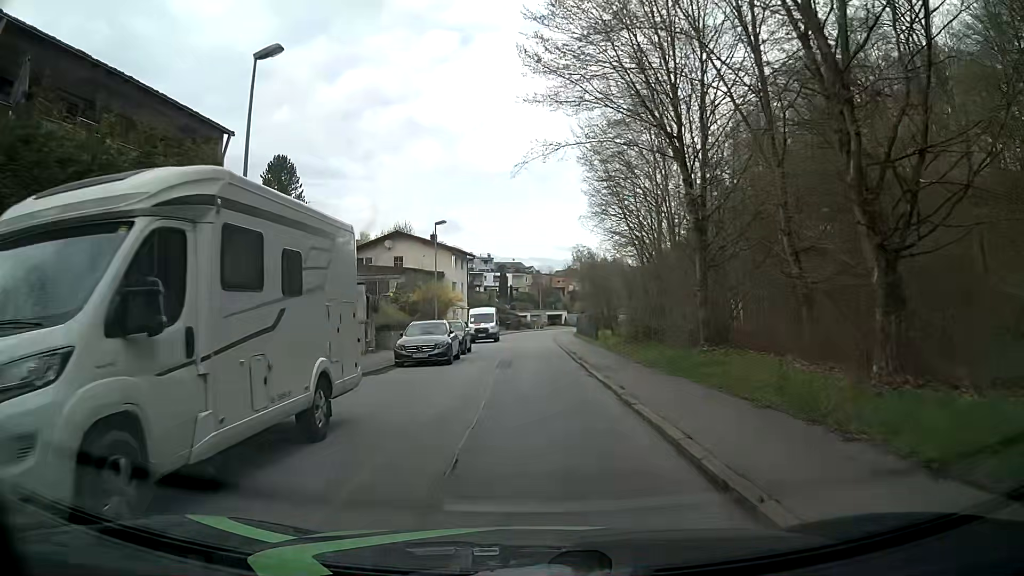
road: residential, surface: asphalt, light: Day
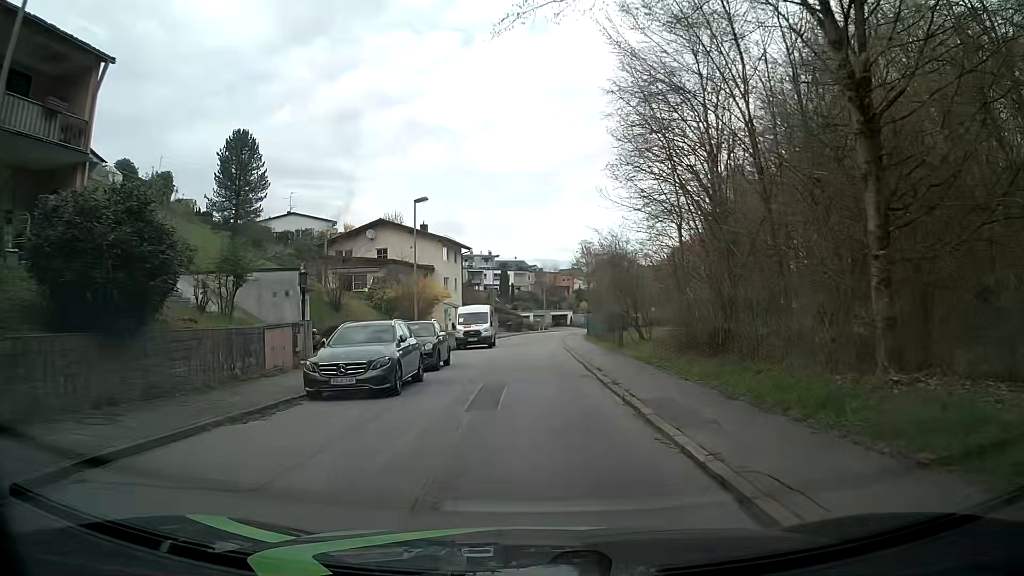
(-0.1, +9.1) m; 0°
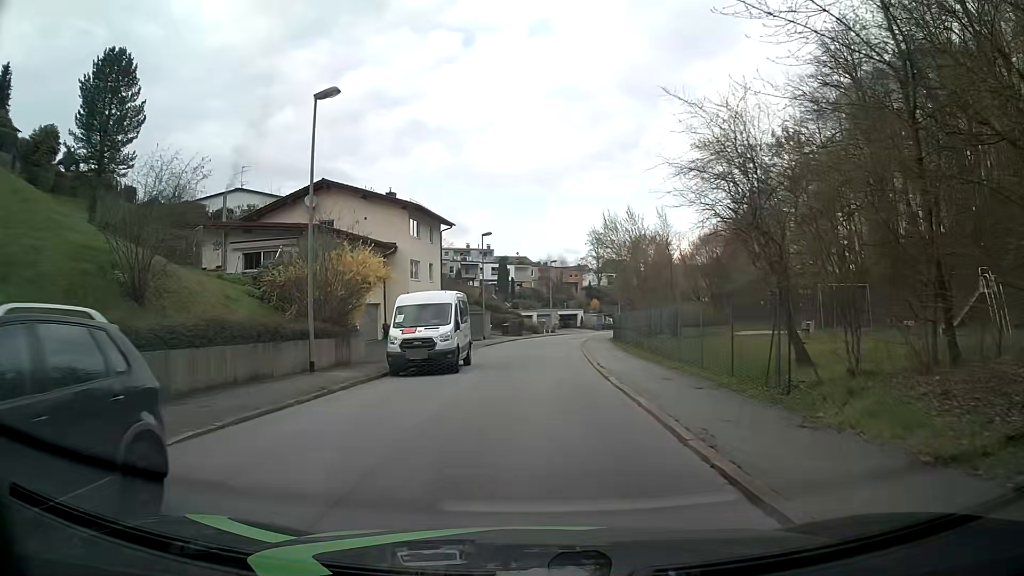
(-0.4, +18.1) m; 0°
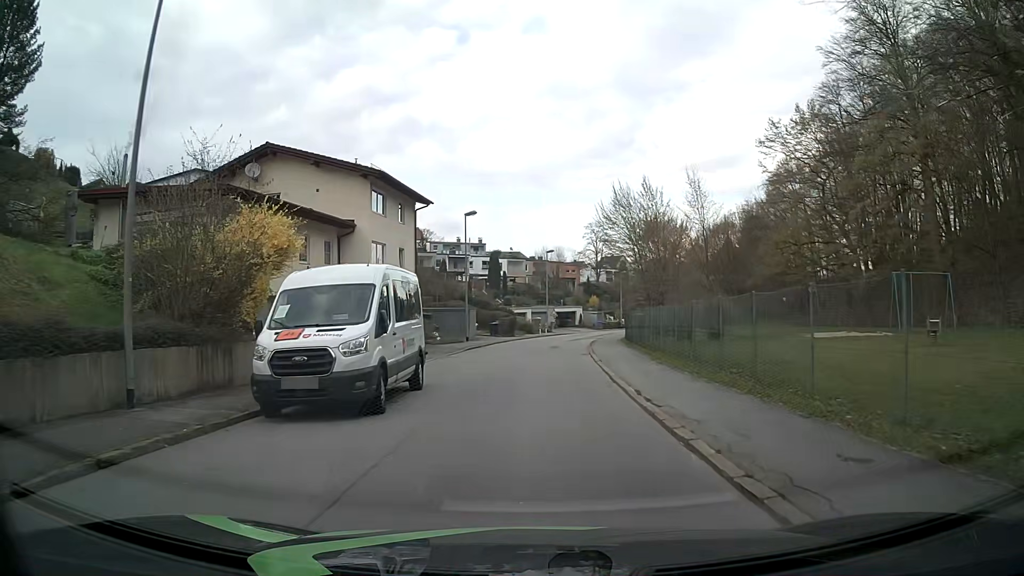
(-0.2, +9.0) m; 0°
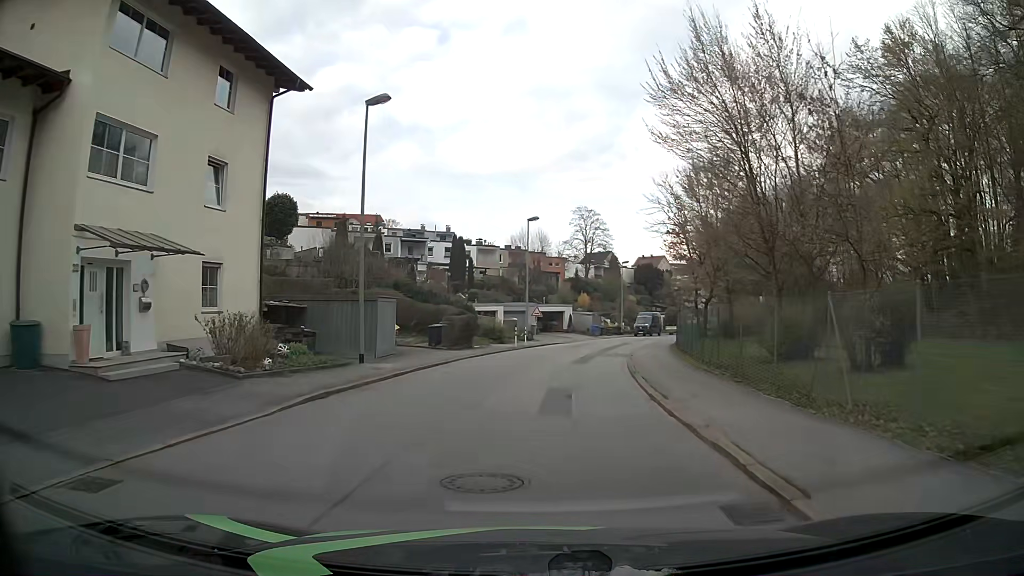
(-0.1, +22.6) m; +1°
